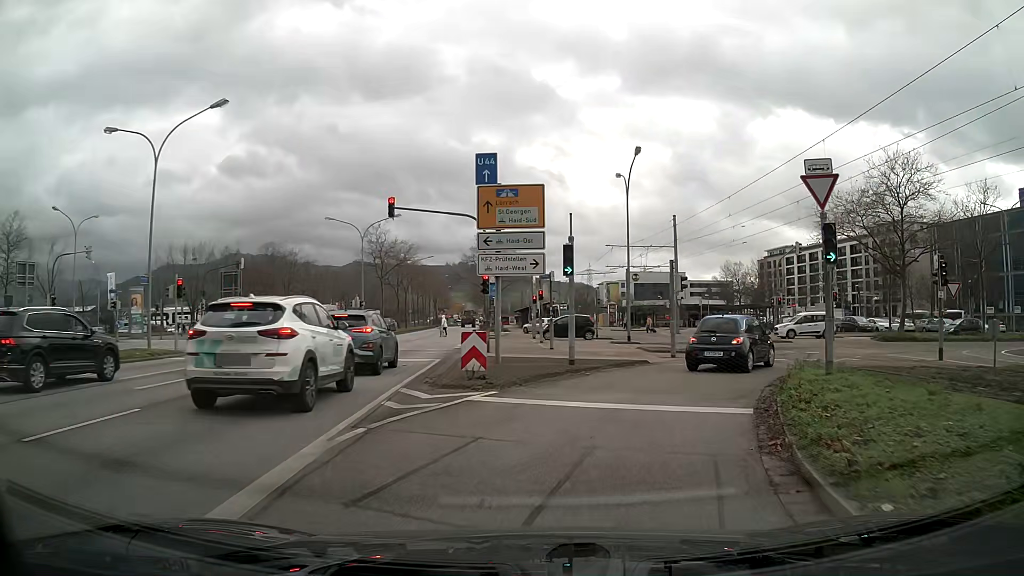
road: primary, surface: asphalt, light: Day
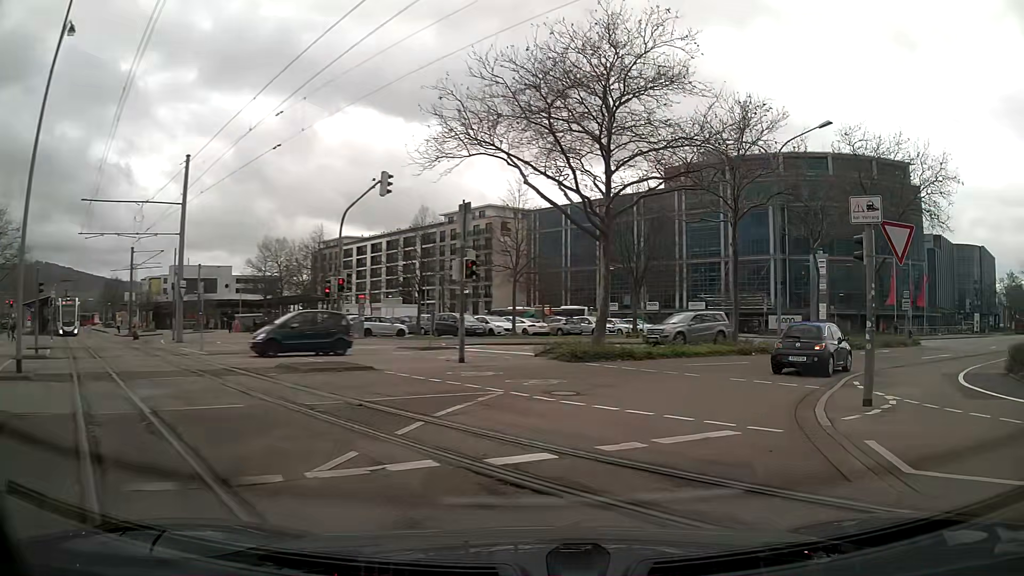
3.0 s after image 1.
(+6.7, +20.5) m; +38°
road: primary_link
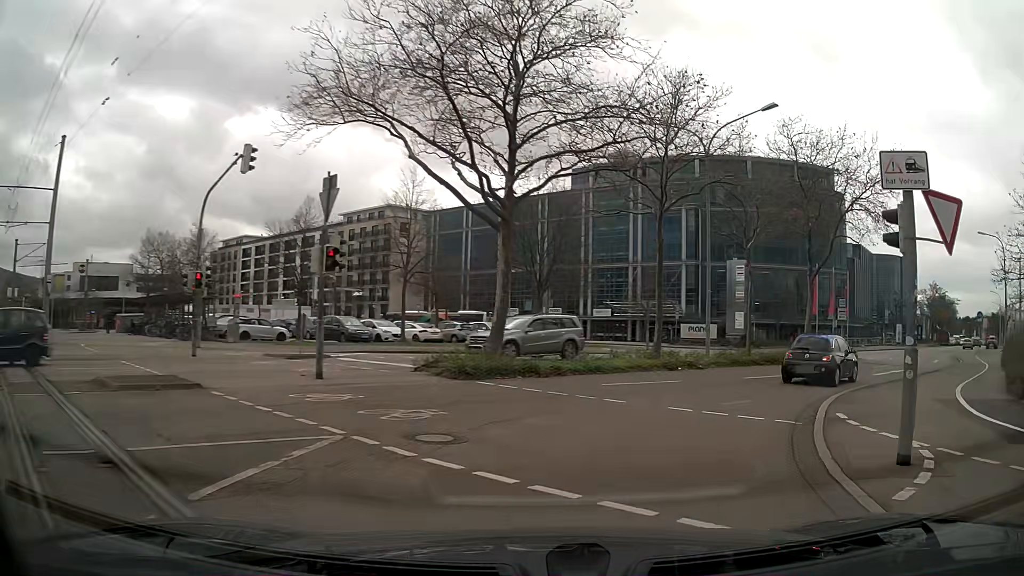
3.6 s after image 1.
(+0.3, +4.2) m; +9°
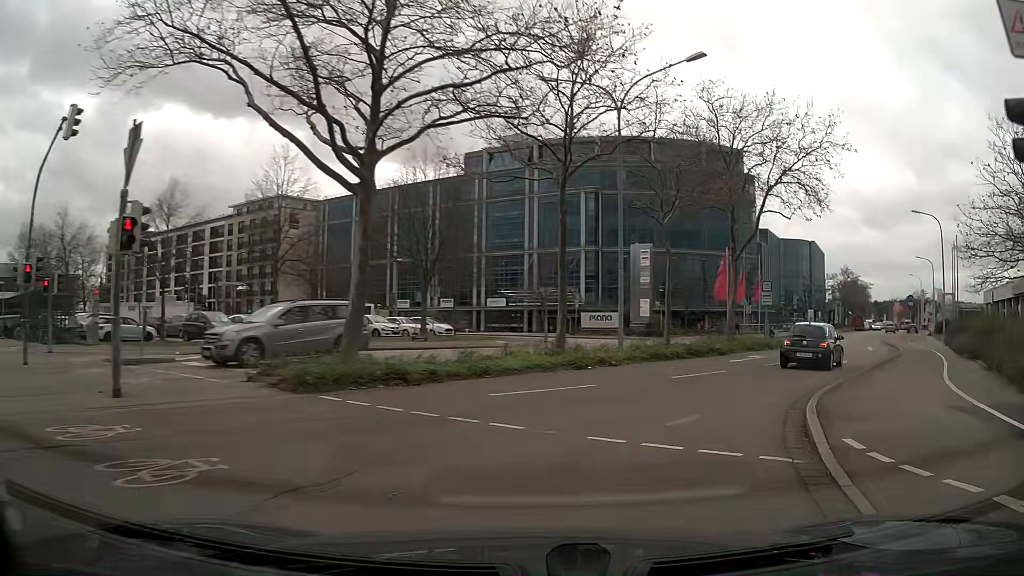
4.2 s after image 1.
(+0.3, +4.2) m; +9°
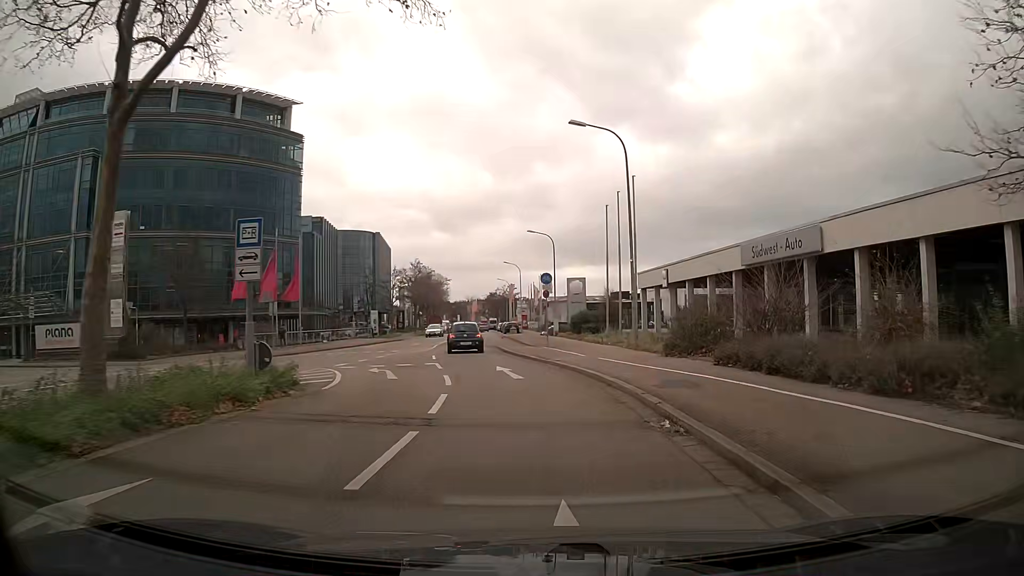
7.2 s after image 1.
(+7.8, +21.0) m; +32°
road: tertiary
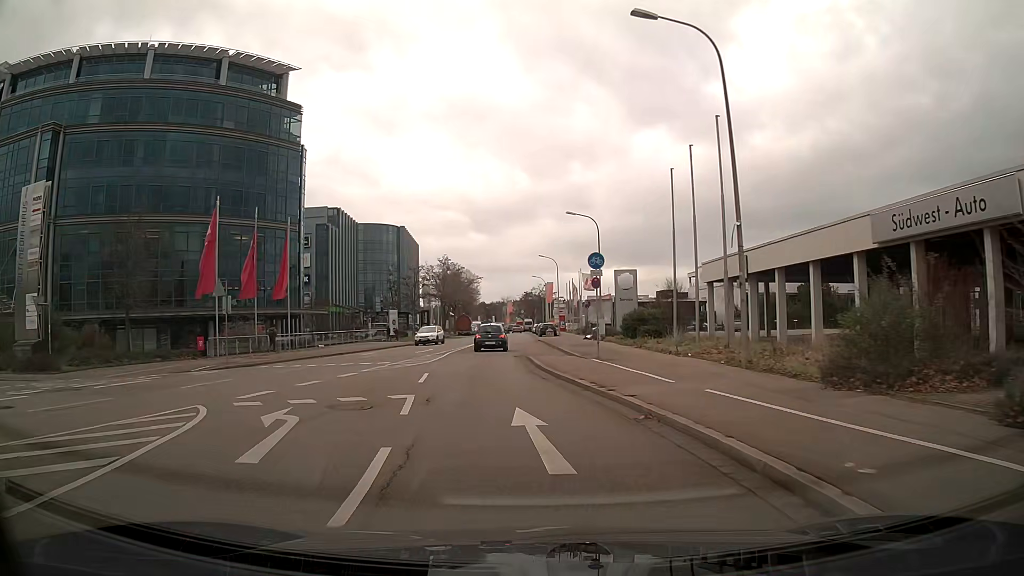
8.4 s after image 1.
(-0.3, +10.5) m; -4°
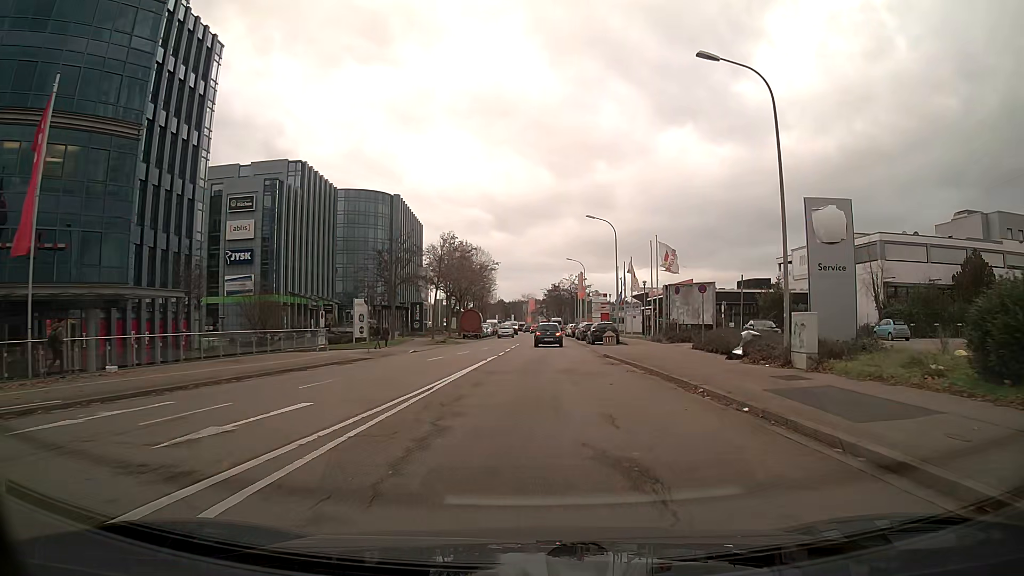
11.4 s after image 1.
(-0.9, +29.3) m; 0°
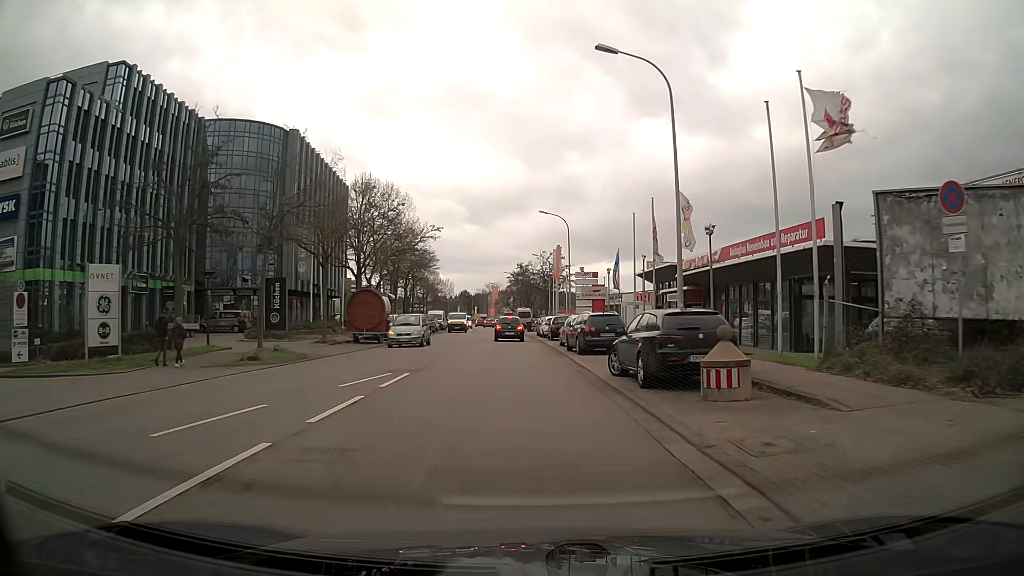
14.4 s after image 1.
(+0.9, +31.5) m; +2°
(0, +10) (0, +20) (-1, +30) (-1, +40) (-2, +50) (-2, +60) (-3, +70) (-4, +80) (-5, +90) (-5, +100) m
